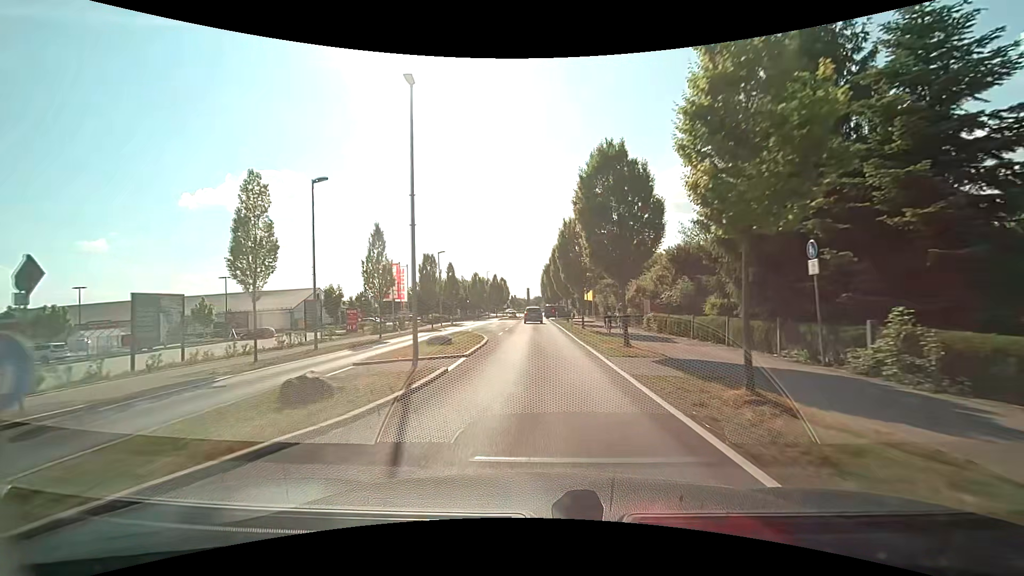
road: tertiary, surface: asphalt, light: Day
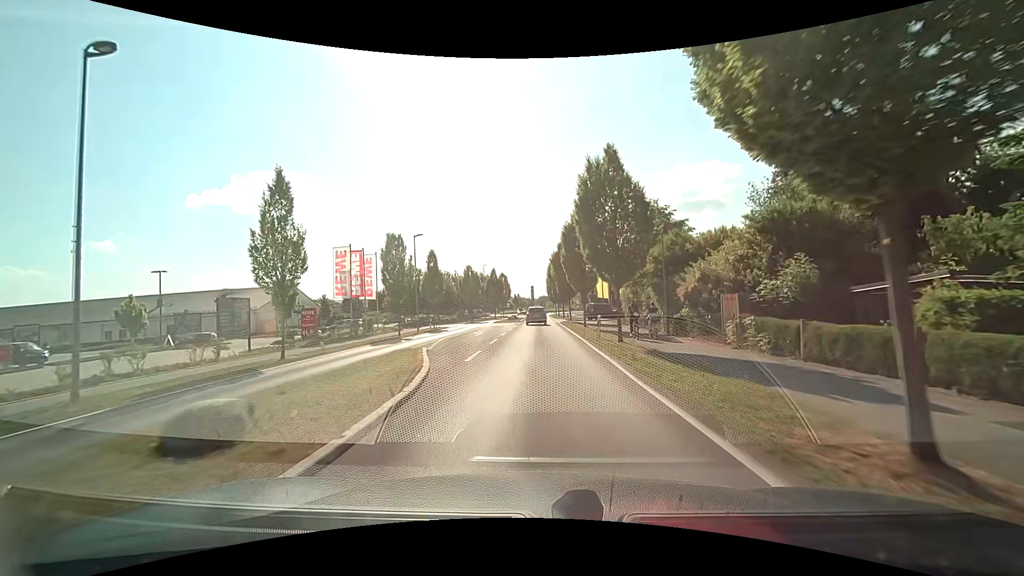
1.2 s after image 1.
(0.0, +12.8) m; 0°
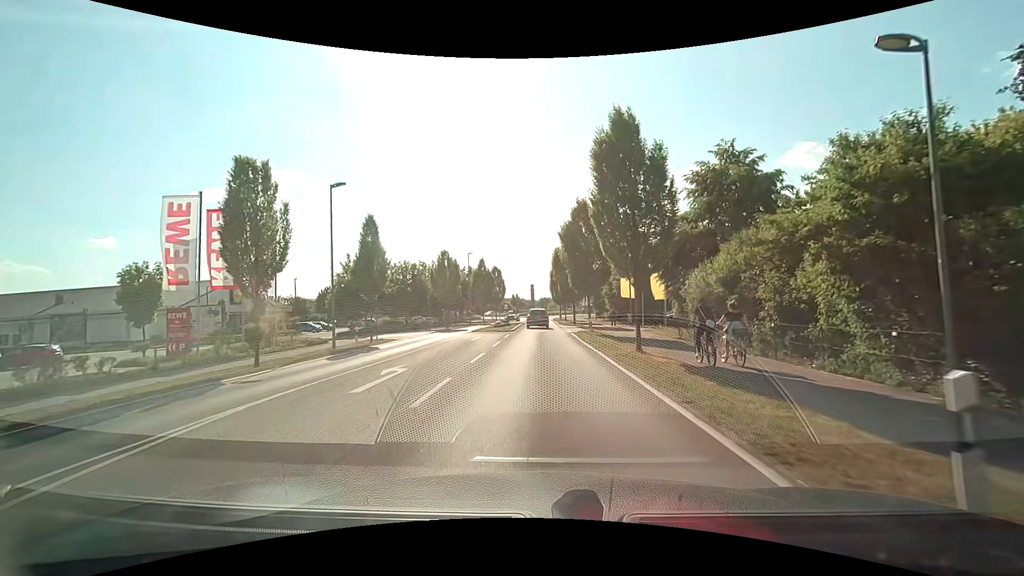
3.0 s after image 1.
(-0.2, +17.8) m; 0°
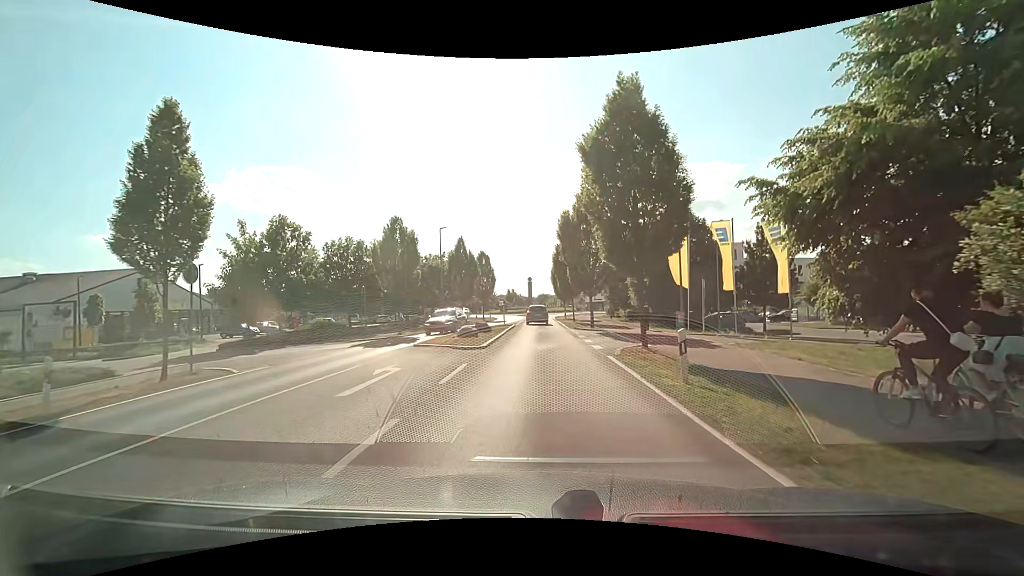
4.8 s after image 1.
(0.0, +16.0) m; 0°
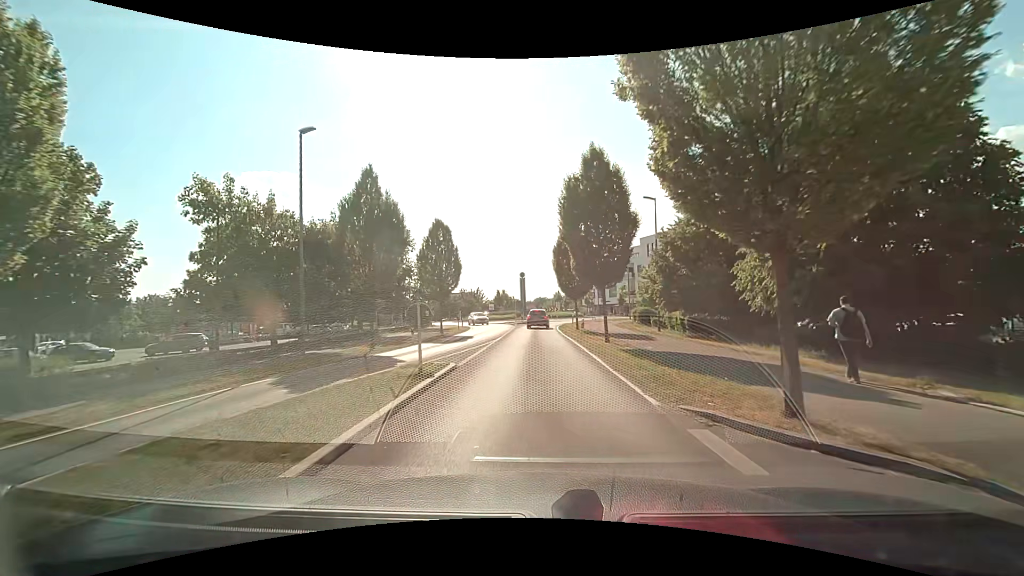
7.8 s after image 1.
(+0.1, +24.2) m; 0°
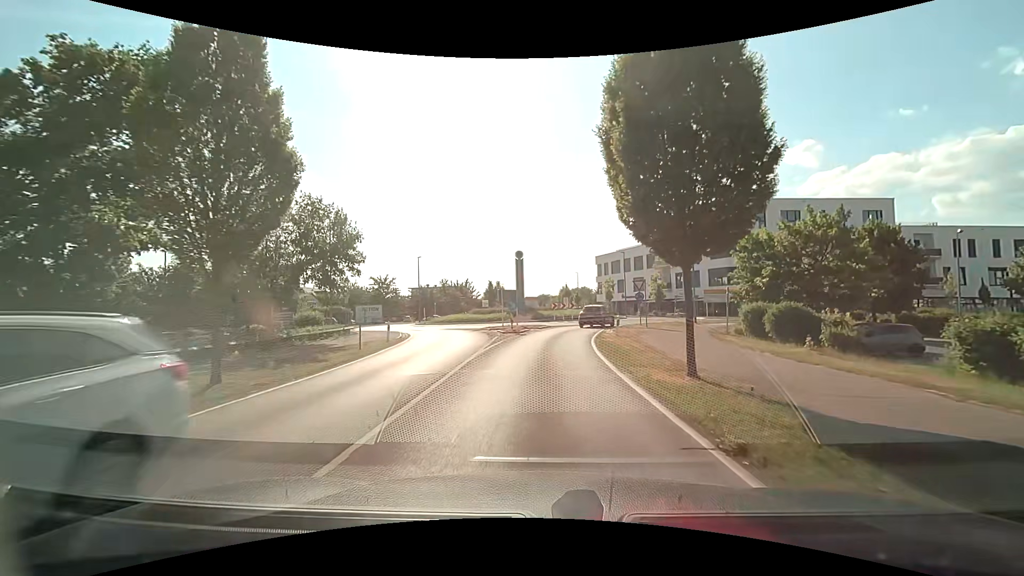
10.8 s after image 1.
(-0.2, +26.1) m; 0°
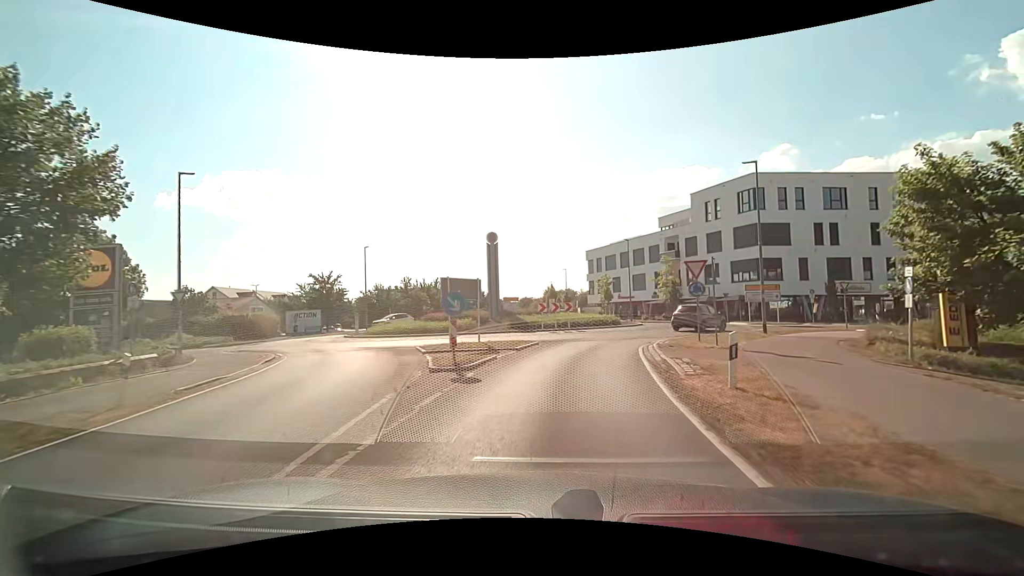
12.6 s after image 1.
(+0.1, +14.9) m; +2°
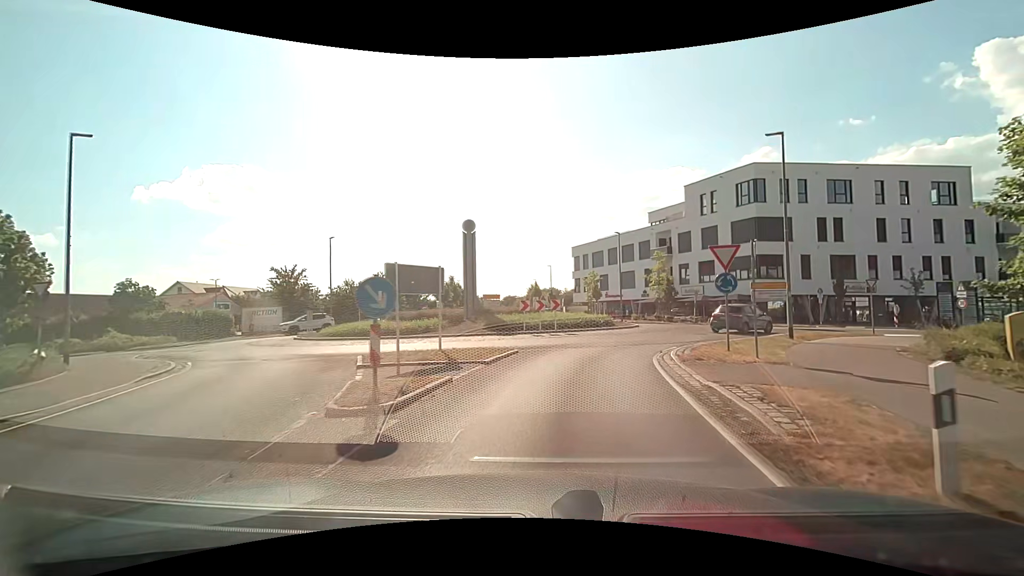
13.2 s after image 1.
(0.0, +4.6) m; +1°
(+1, +10) (+3, +20) (+8, +28) (+10, +38) (+6, +47) (+1, +56) (-1, +66) (-2, +76) (-3, +86) (-3, +96) m
